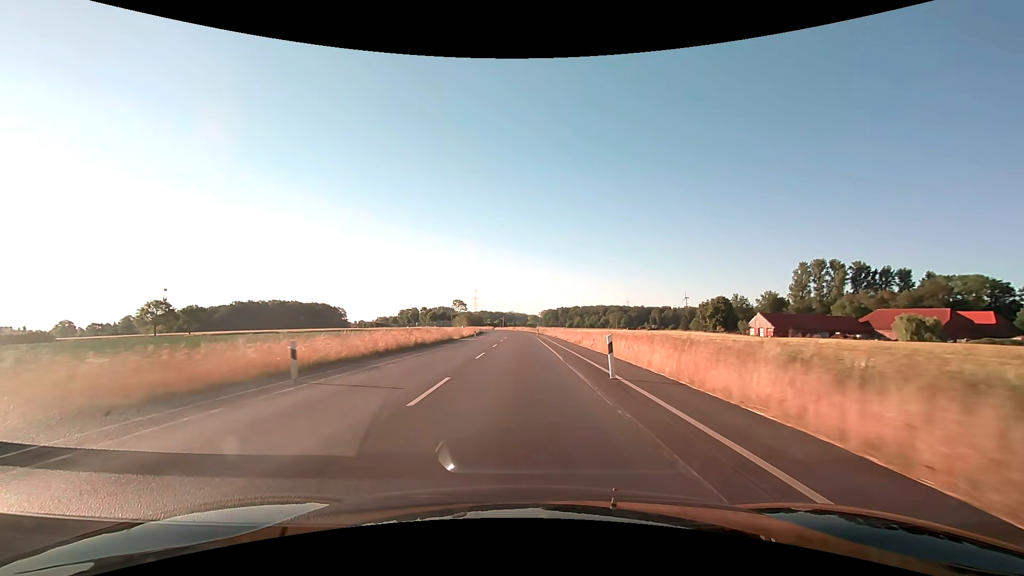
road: secondary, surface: asphalt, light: Day
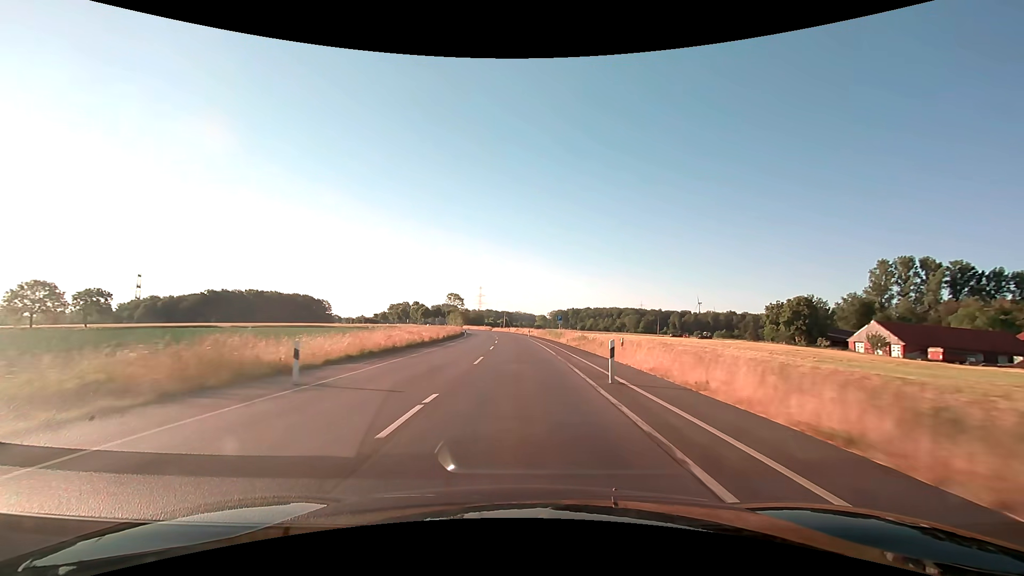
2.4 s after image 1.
(-0.2, +49.9) m; -1°
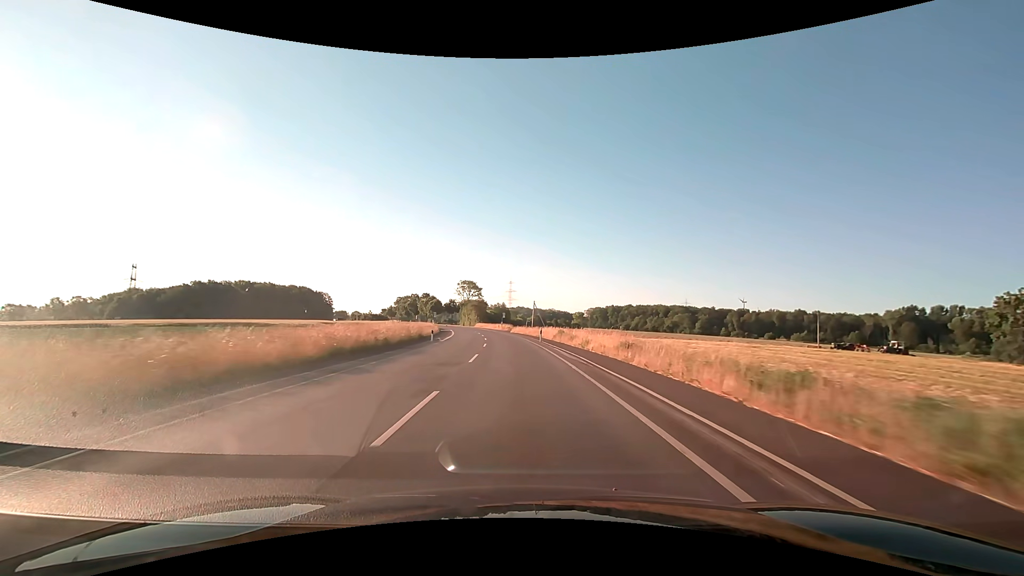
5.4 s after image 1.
(-1.6, +62.5) m; -4°
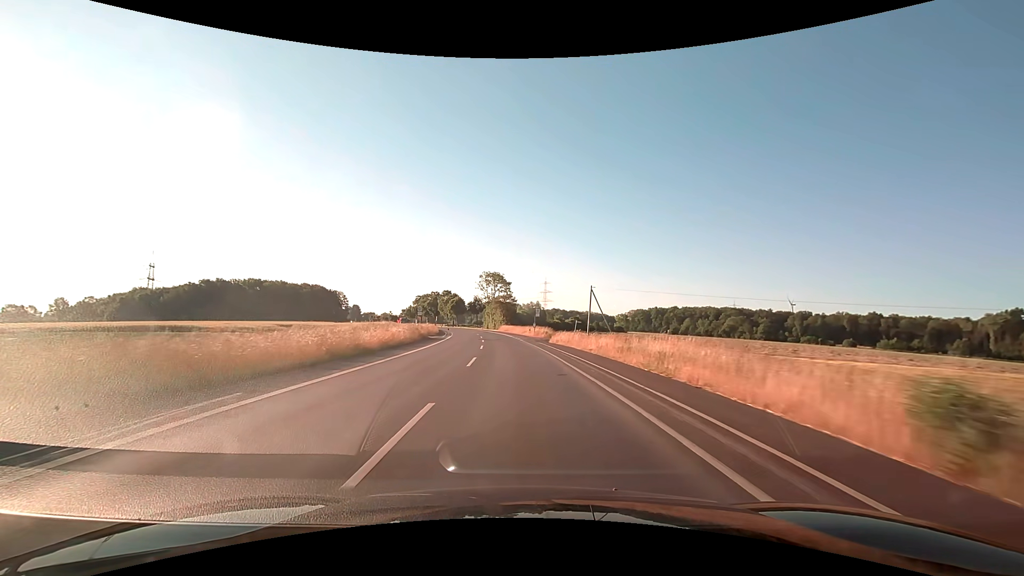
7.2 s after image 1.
(-1.3, +37.5) m; -4°
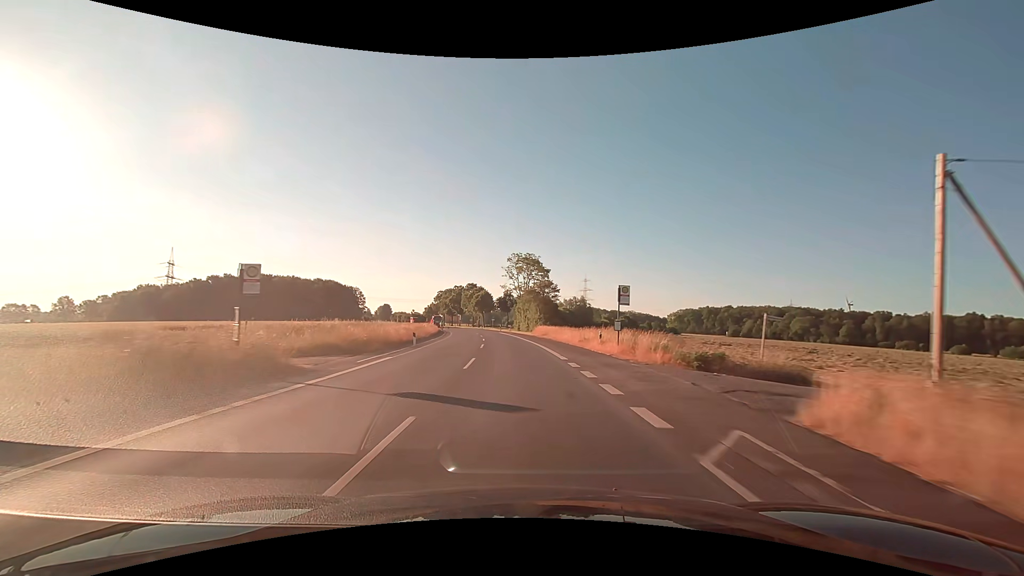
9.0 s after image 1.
(-1.4, +37.5) m; -4°
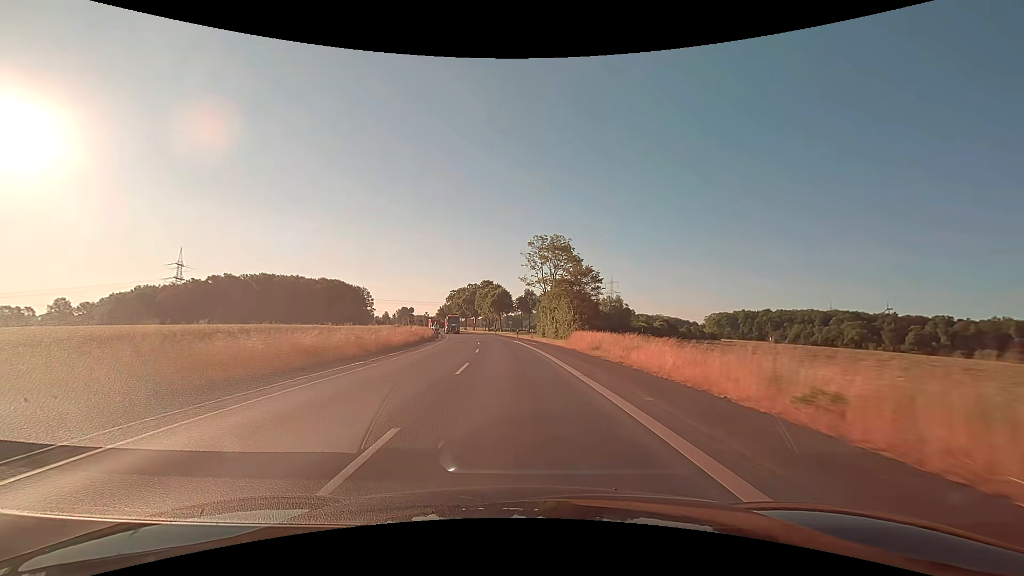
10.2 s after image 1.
(-0.6, +25.1) m; -3°
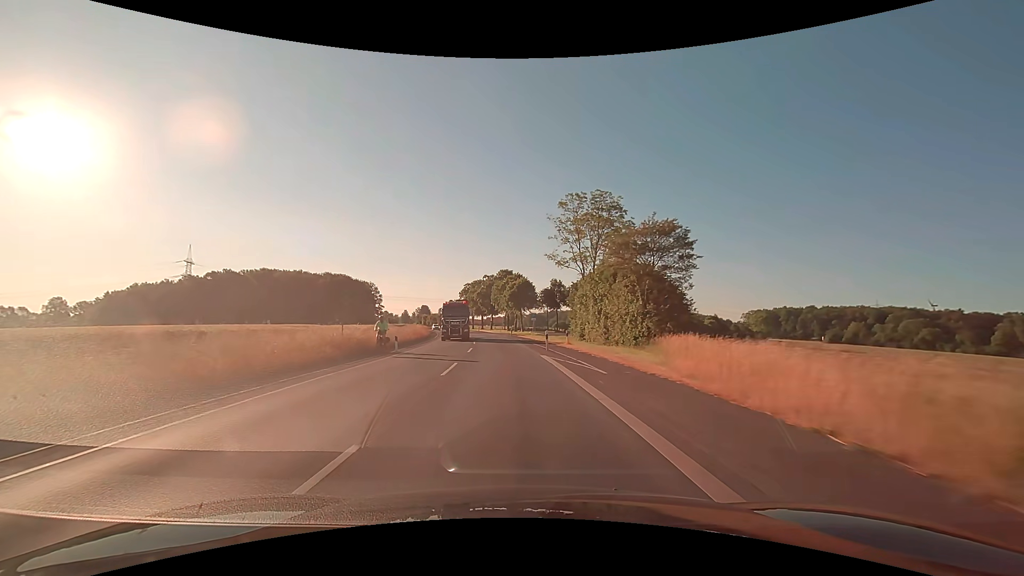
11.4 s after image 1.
(-0.6, +25.0) m; -3°
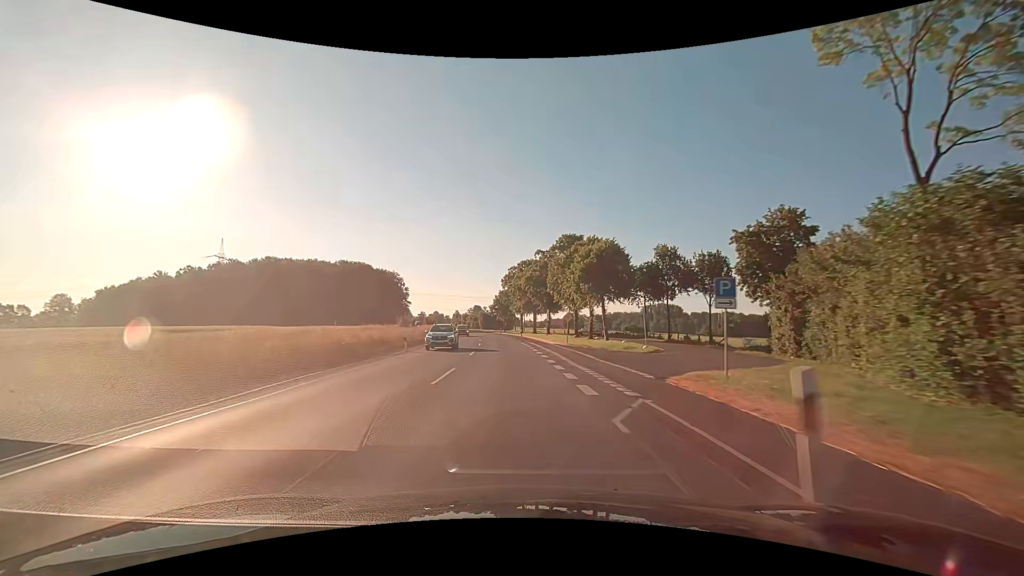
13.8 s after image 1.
(-2.9, +49.9) m; -7°
(0, +10) (0, +20) (-1, +30) (-2, +40) (-2, +50) (-3, +60) (-5, +70) (-6, +80) (-8, +90) (-9, +99) m
